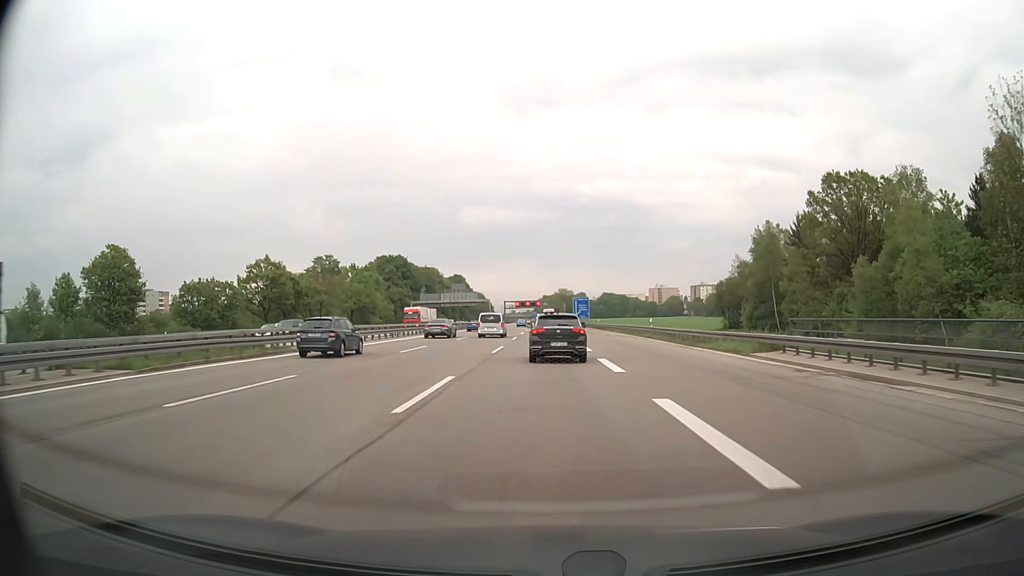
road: motorway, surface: asphalt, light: Day
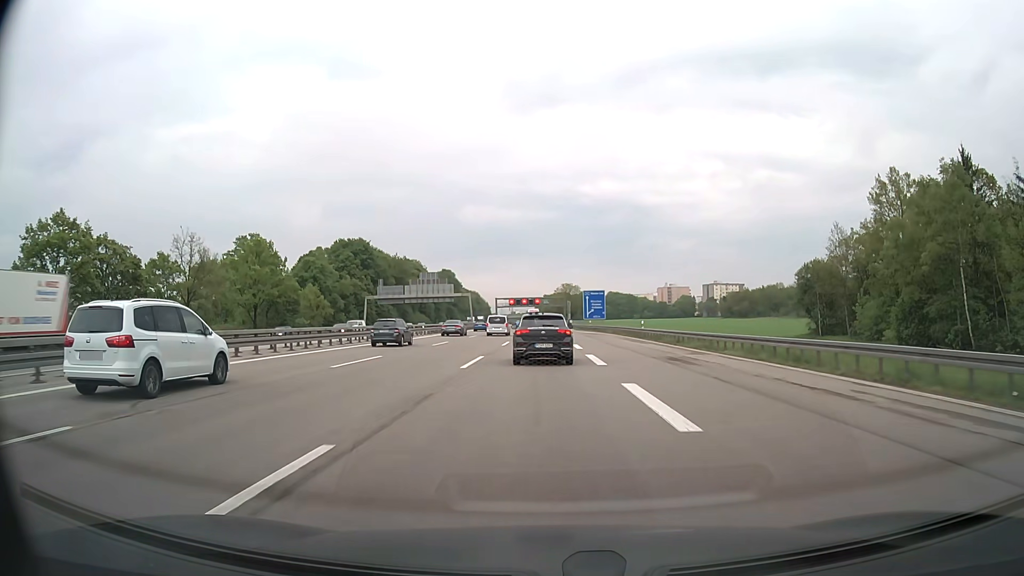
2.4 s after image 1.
(-0.1, +45.0) m; 0°
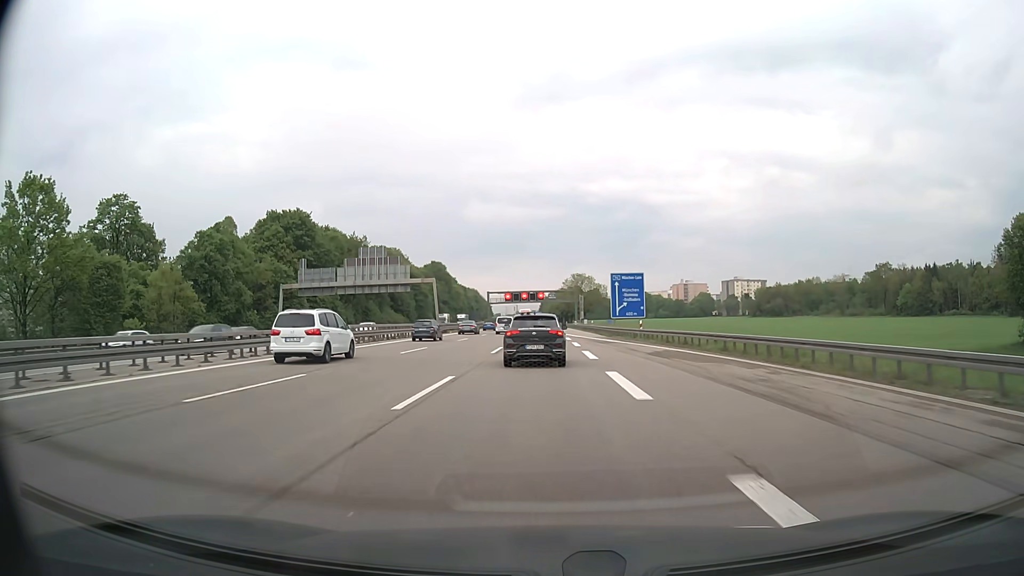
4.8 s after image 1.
(-0.1, +45.0) m; 0°
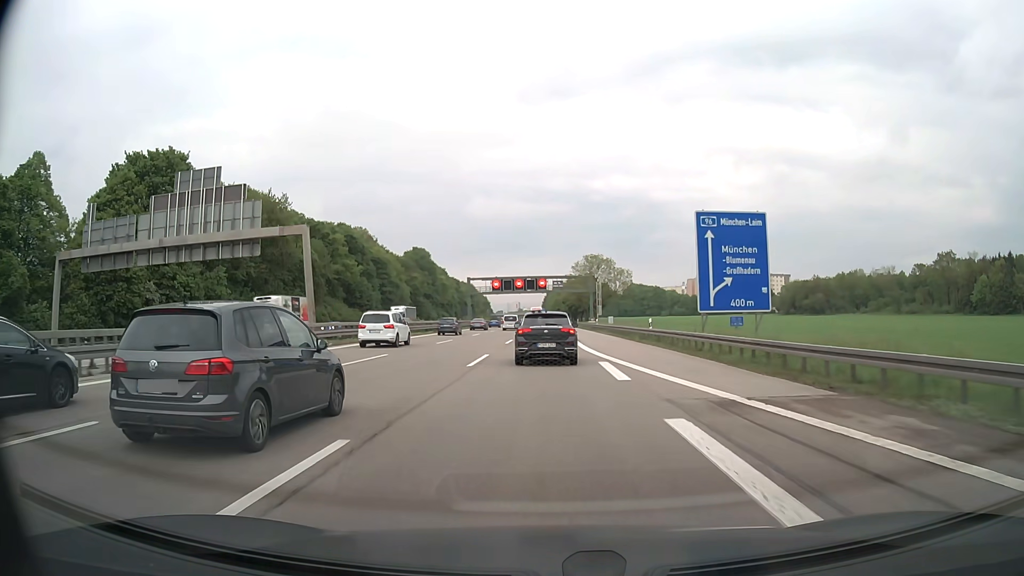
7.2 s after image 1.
(-0.1, +45.2) m; 0°
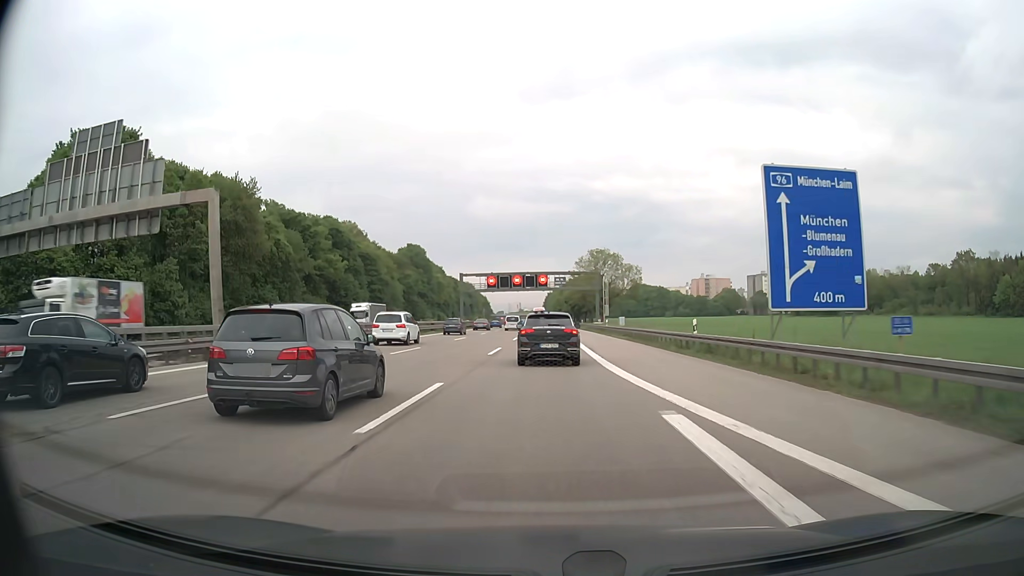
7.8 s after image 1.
(0.0, +11.4) m; 0°
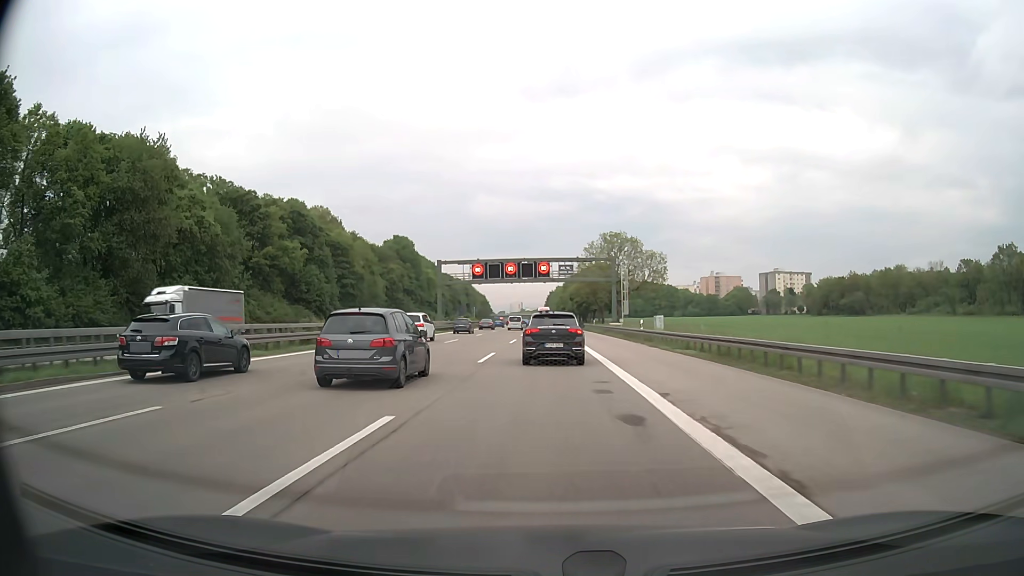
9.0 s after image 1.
(0.0, +22.9) m; 0°
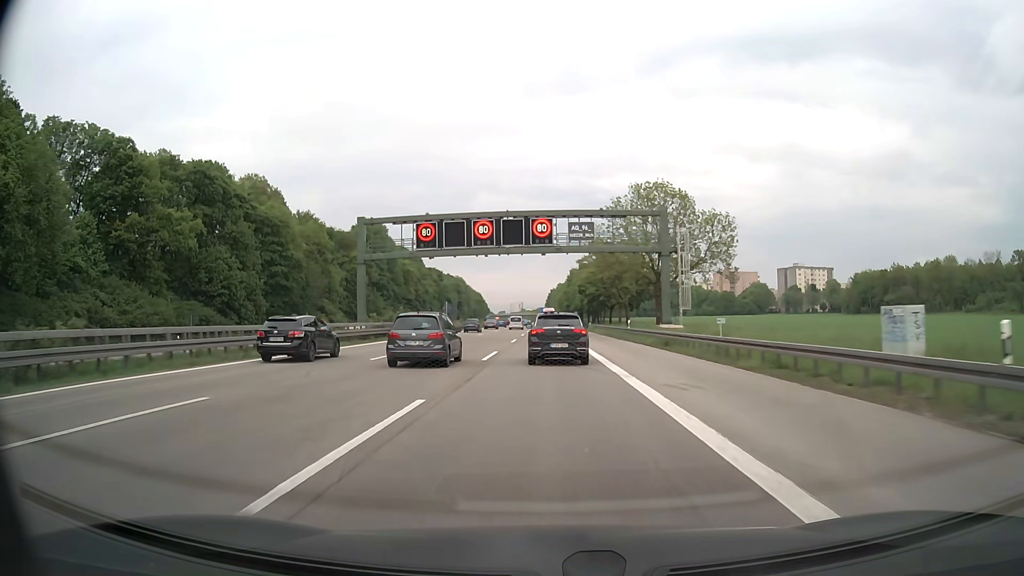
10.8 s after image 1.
(0.0, +34.7) m; 0°
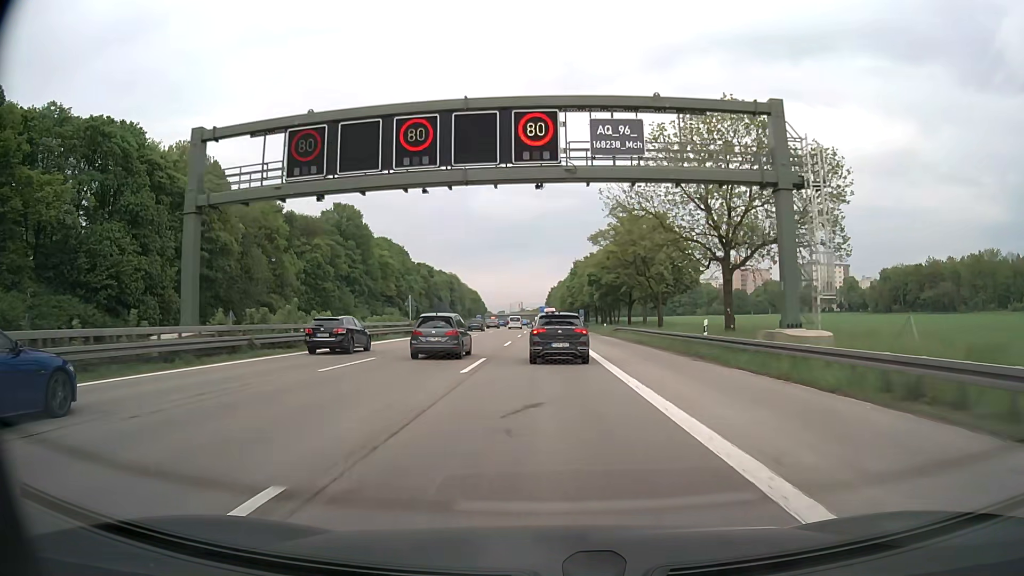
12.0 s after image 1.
(0.0, +23.6) m; 0°
(0, +10) (0, +20) (0, +30) (0, +40) (0, +50) (0, +60) (0, +70) (0, +80) (0, +90) (0, +100) m
